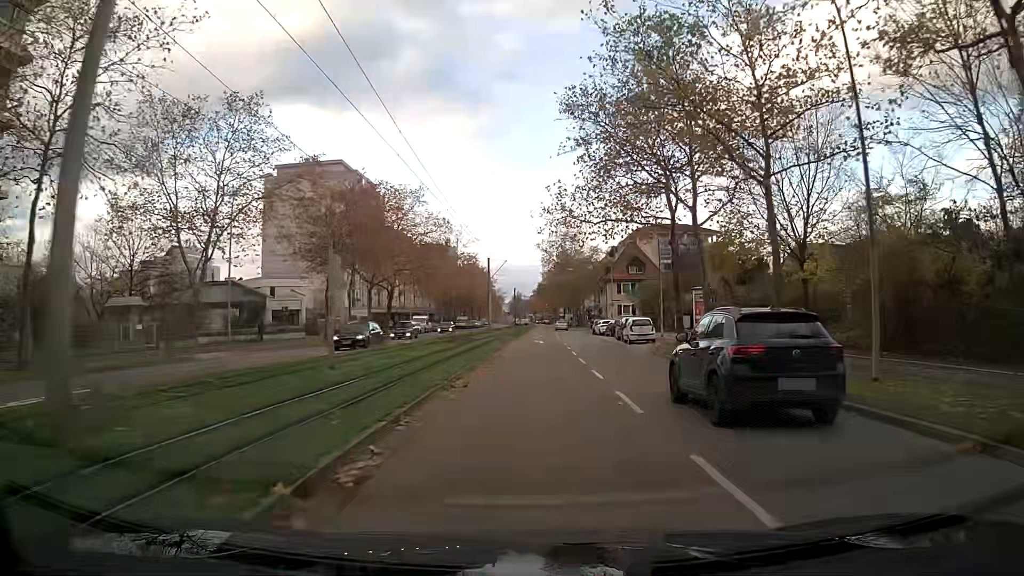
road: tertiary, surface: asphalt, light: Day
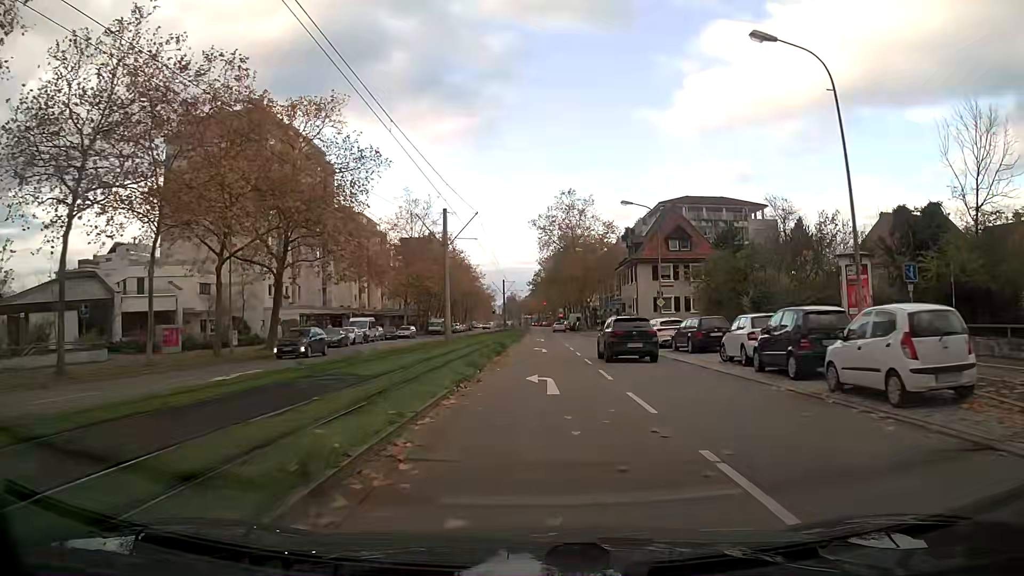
(+0.3, +30.2) m; +1°
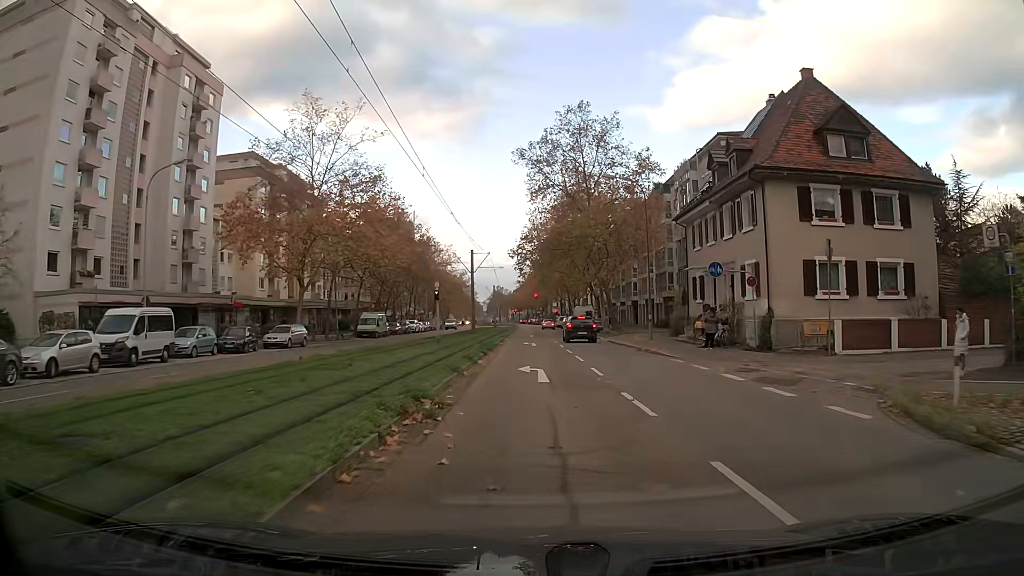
(+0.5, +36.6) m; +1°
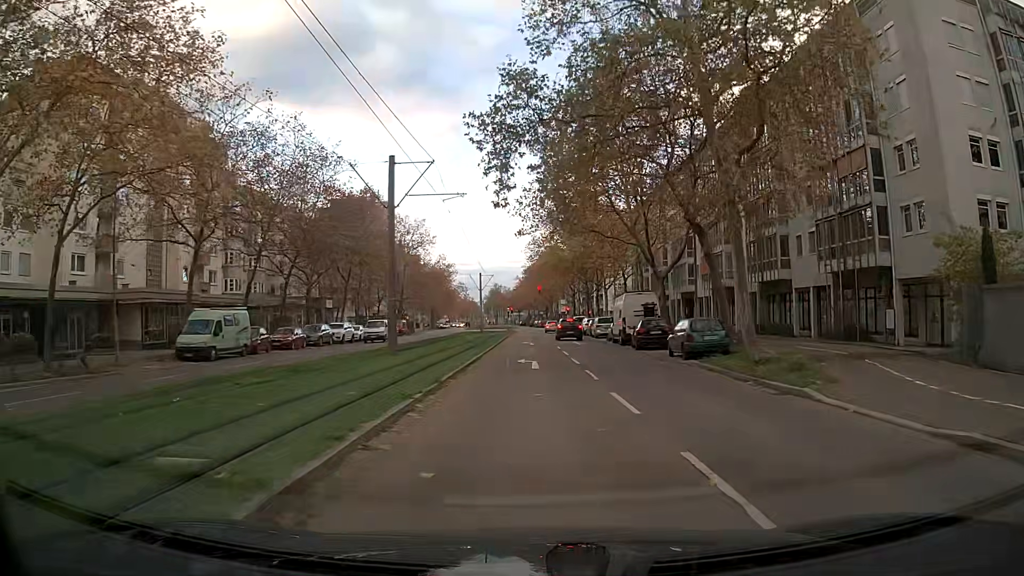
(-0.1, +35.3) m; 0°
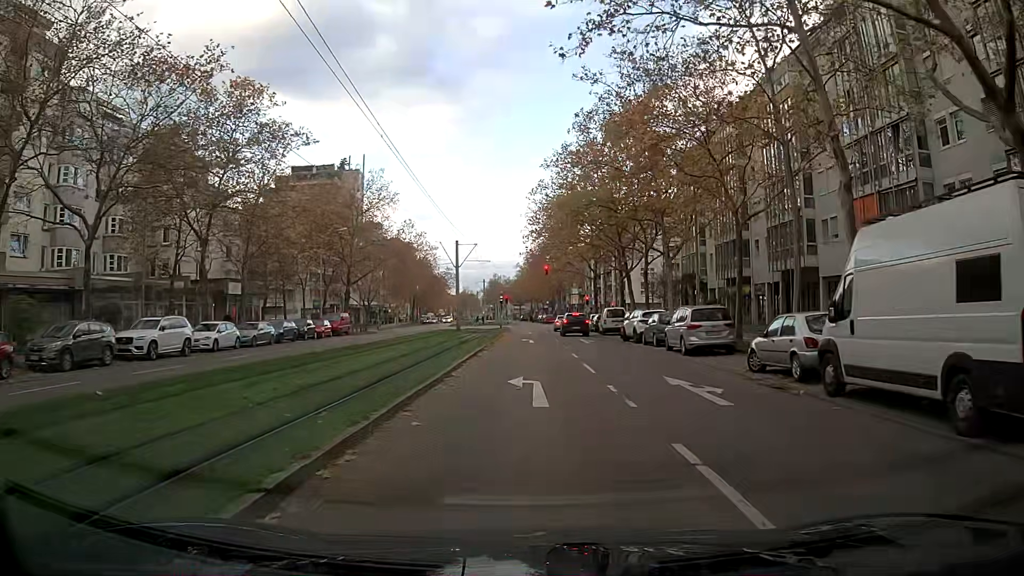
(-0.1, +28.9) m; 0°
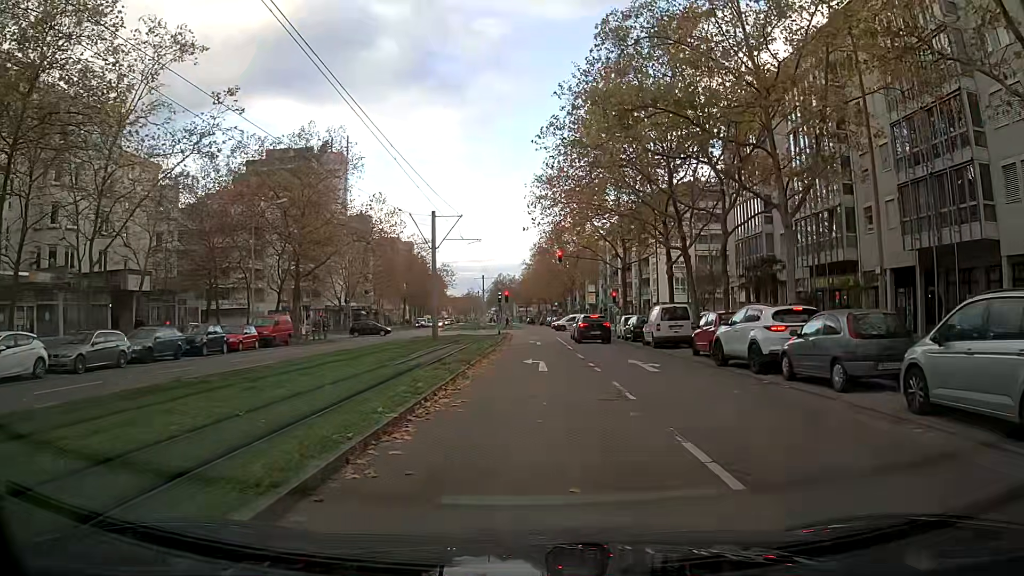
(0.0, +16.6) m; 0°
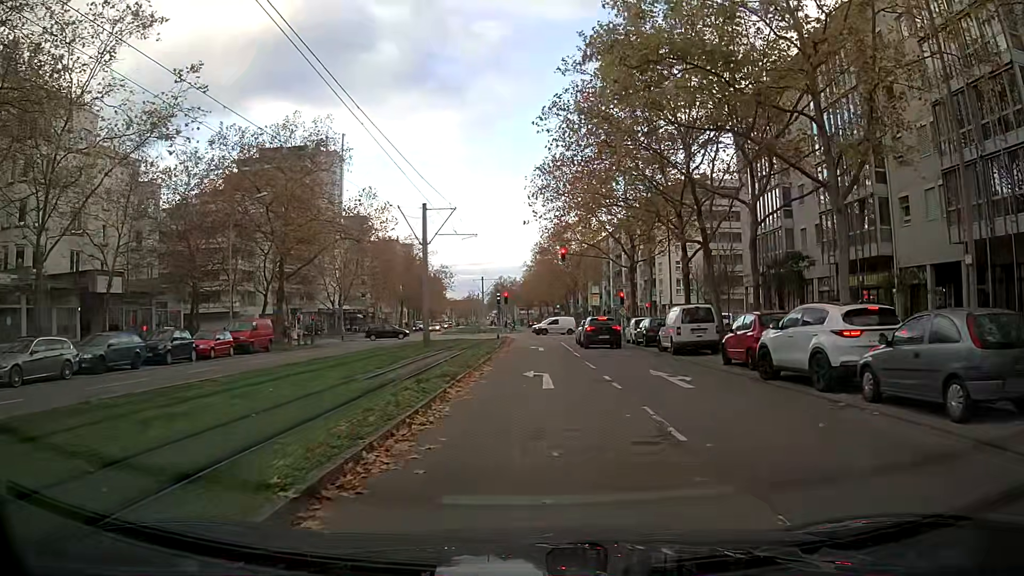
(0.0, +3.6) m; 0°
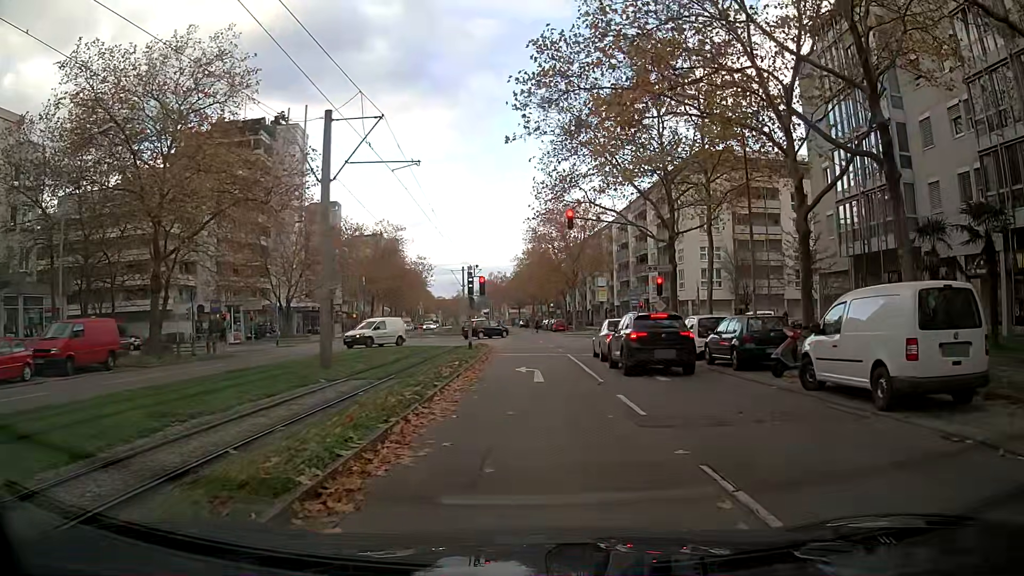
(+0.1, +16.0) m; +1°
(0, +10) (0, +20) (-1, +30) (-2, +40) (-11, +41) (-15, +32) (-14, +22) (-14, +12) (-13, +2) (-13, -8) m
